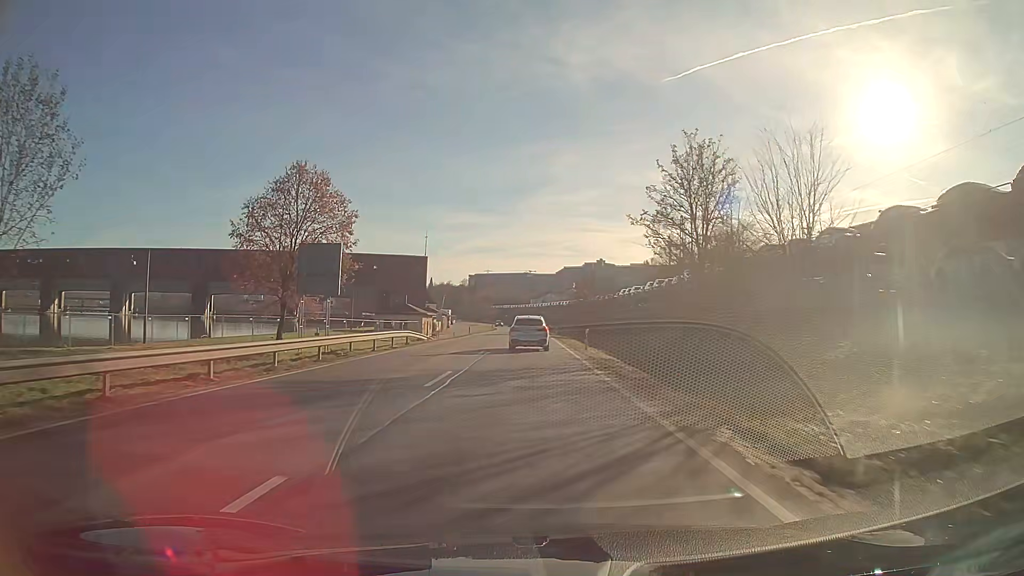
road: primary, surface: asphalt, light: Day
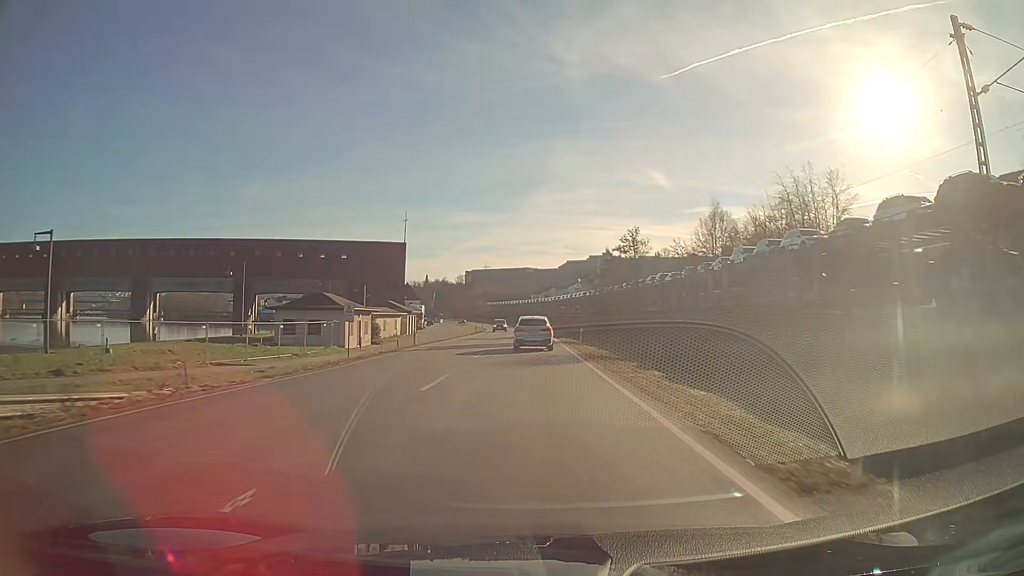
(0.0, +36.9) m; 0°
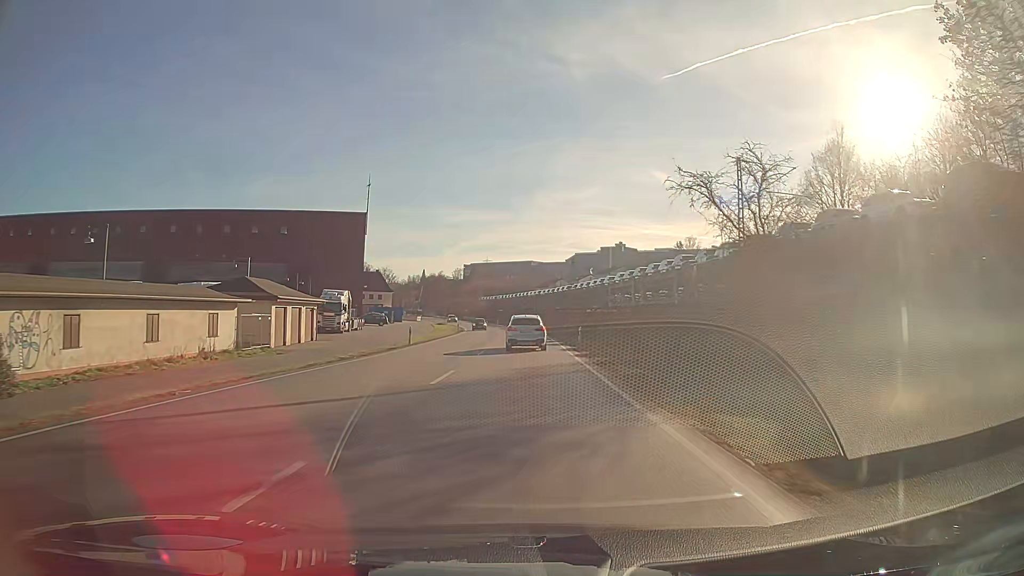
(-0.1, +47.1) m; 0°
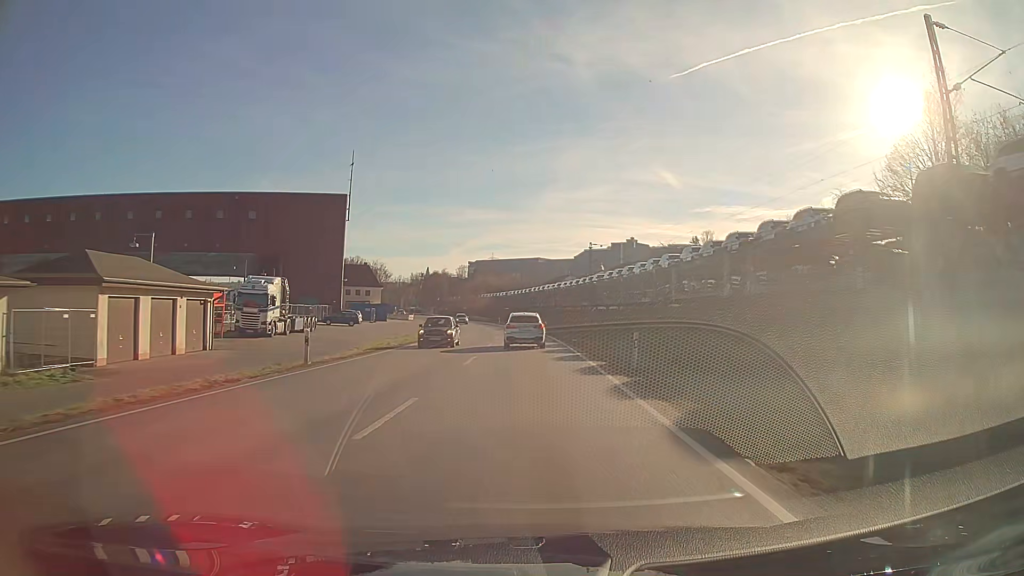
(-0.1, +18.8) m; -1°
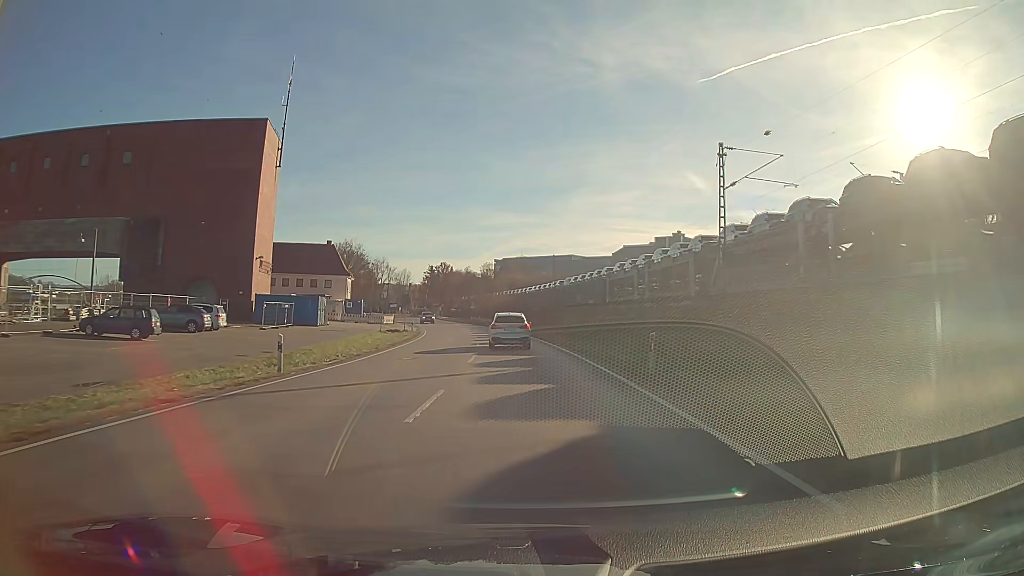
(-1.1, +46.8) m; -3°
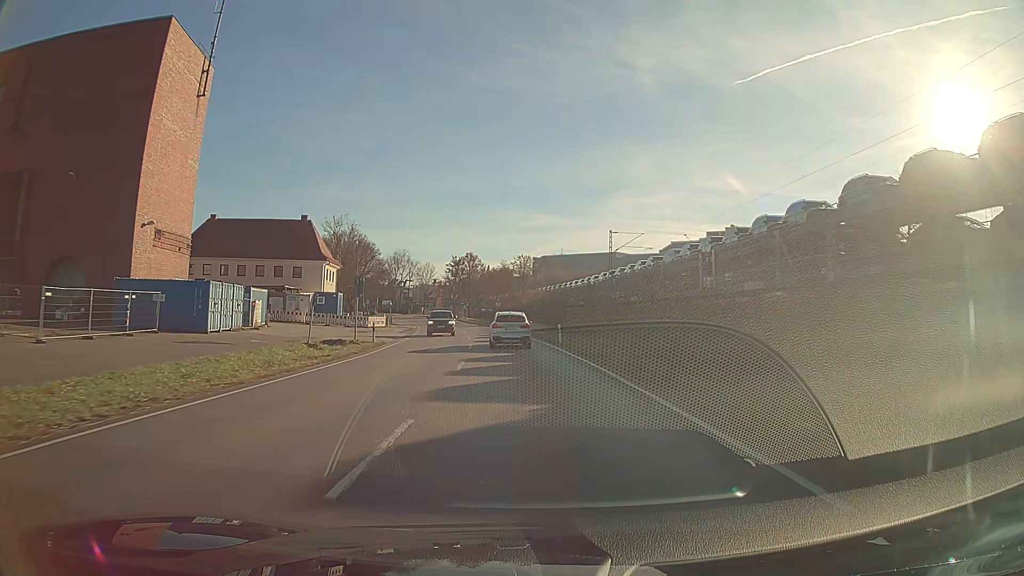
(-0.8, +27.9) m; -4°
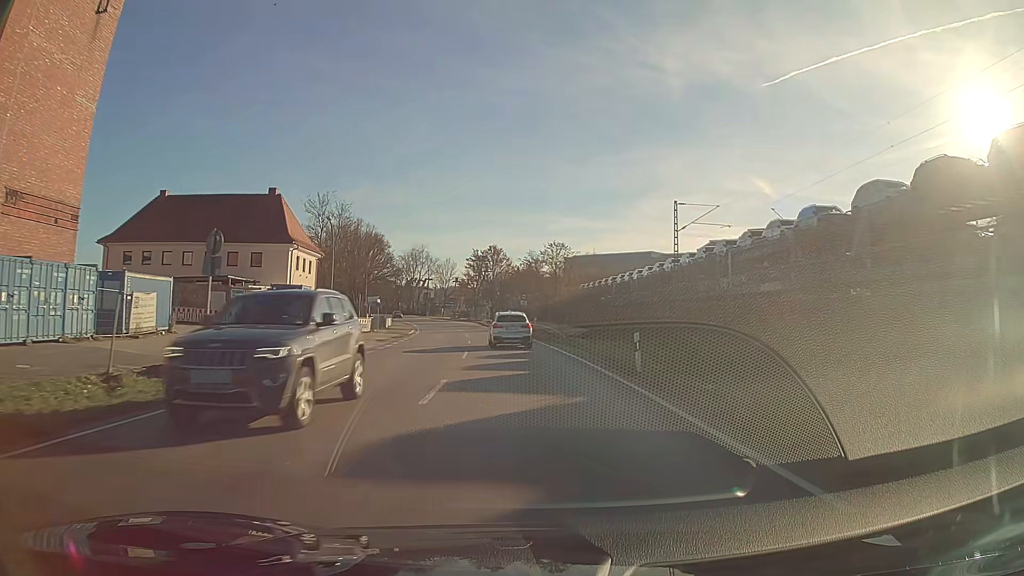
(-0.4, +18.5) m; -2°
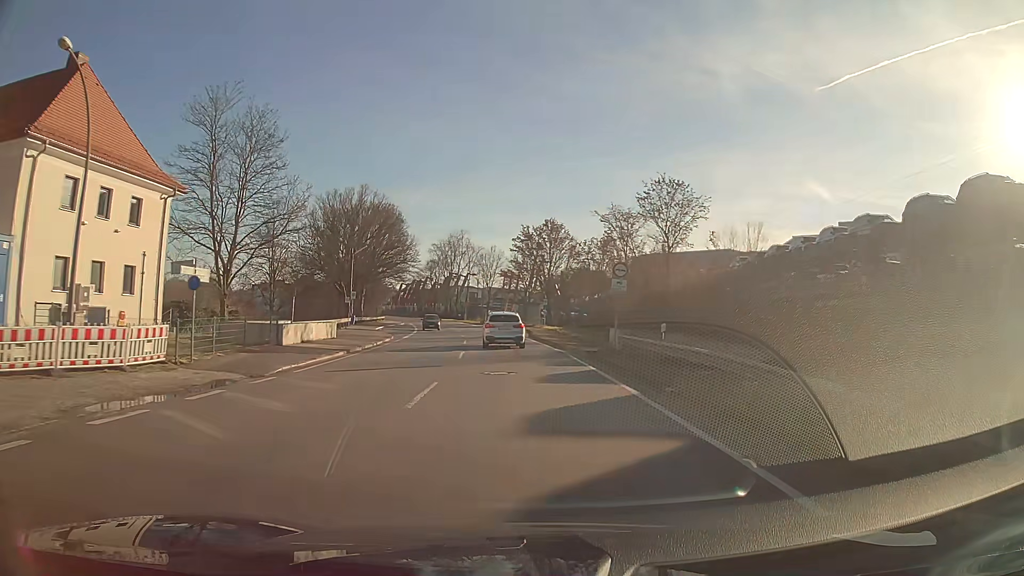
(-1.6, +36.7) m; -5°
